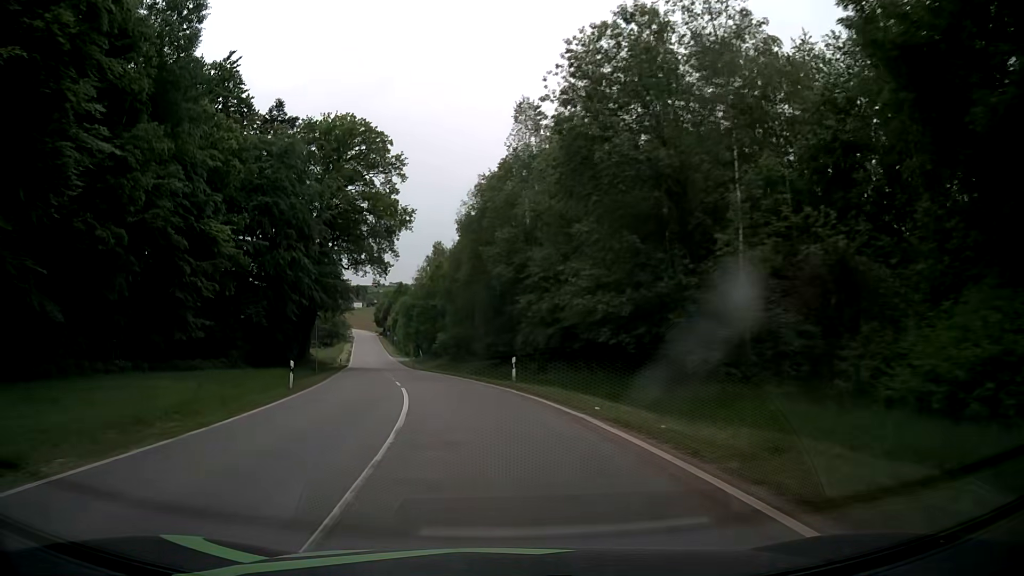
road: tertiary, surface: asphalt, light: Day
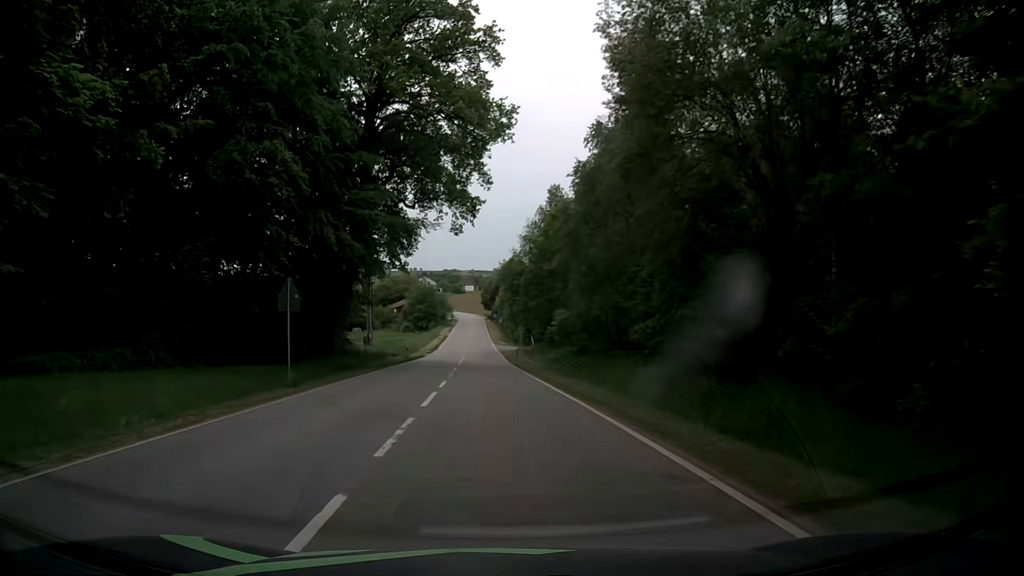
(-2.1, +24.9) m; -9°
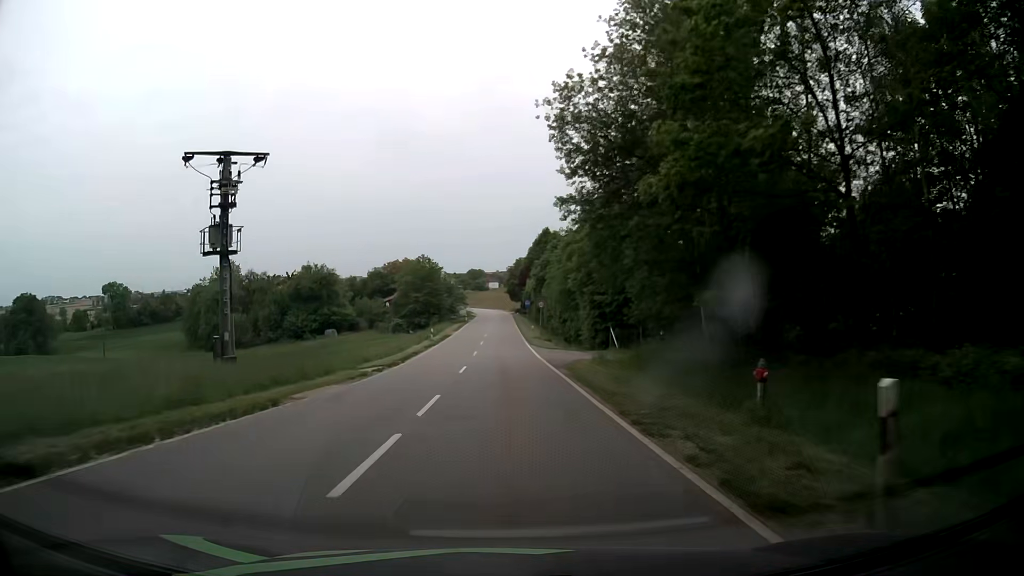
(-1.3, +44.6) m; -1°
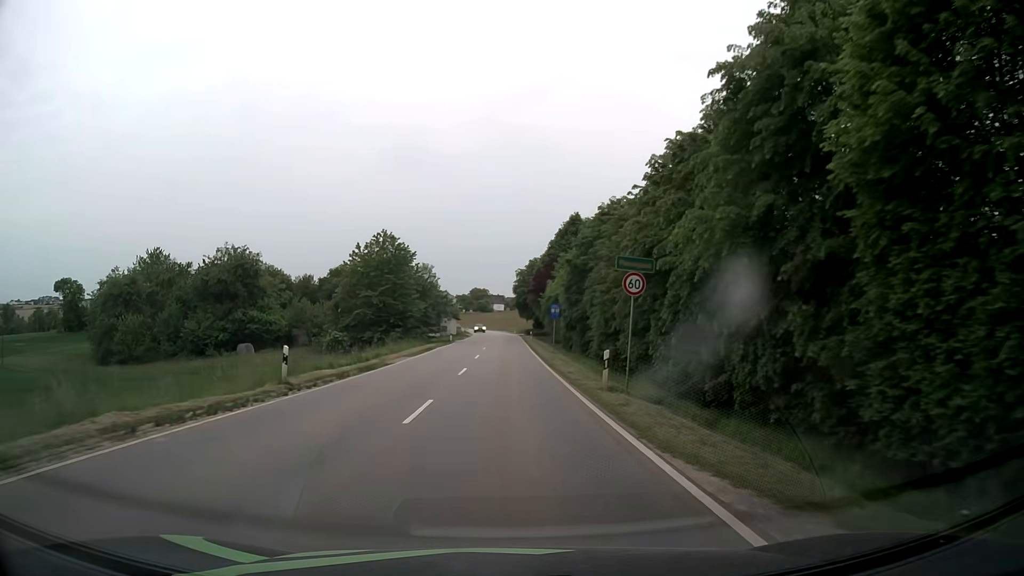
(-0.7, +37.3) m; -1°
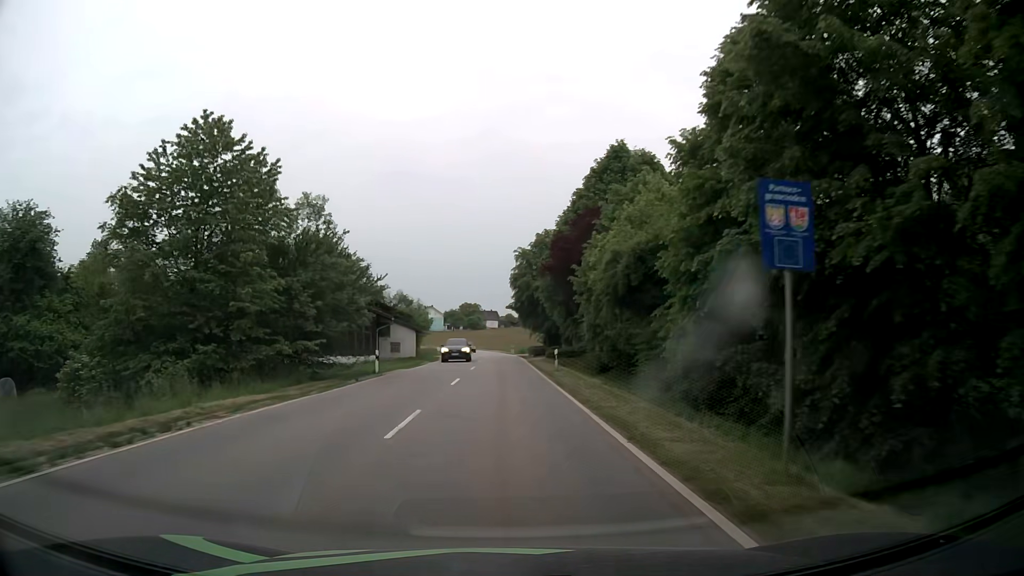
(+0.1, +37.2) m; +1°
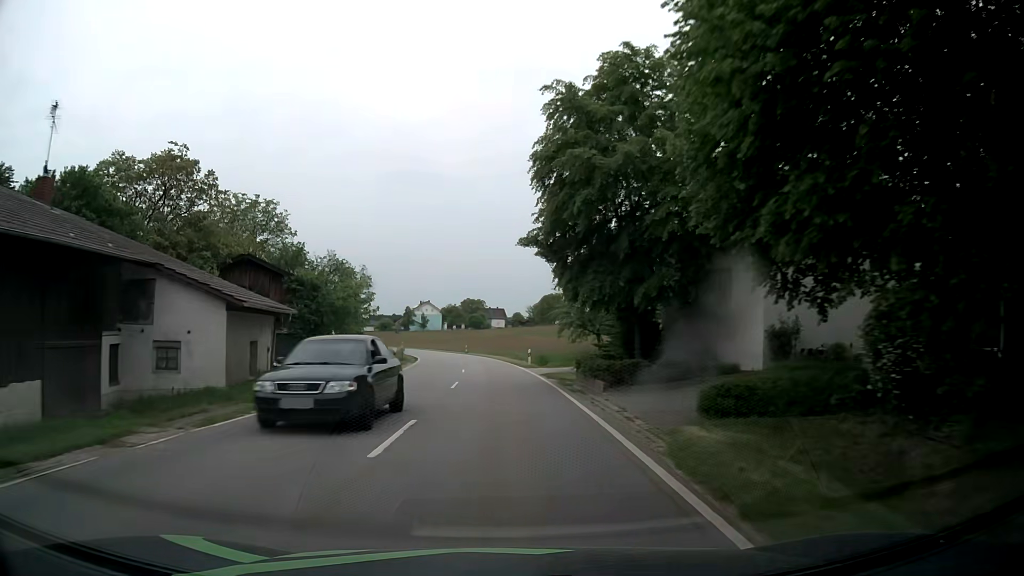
(-0.1, +37.8) m; -1°
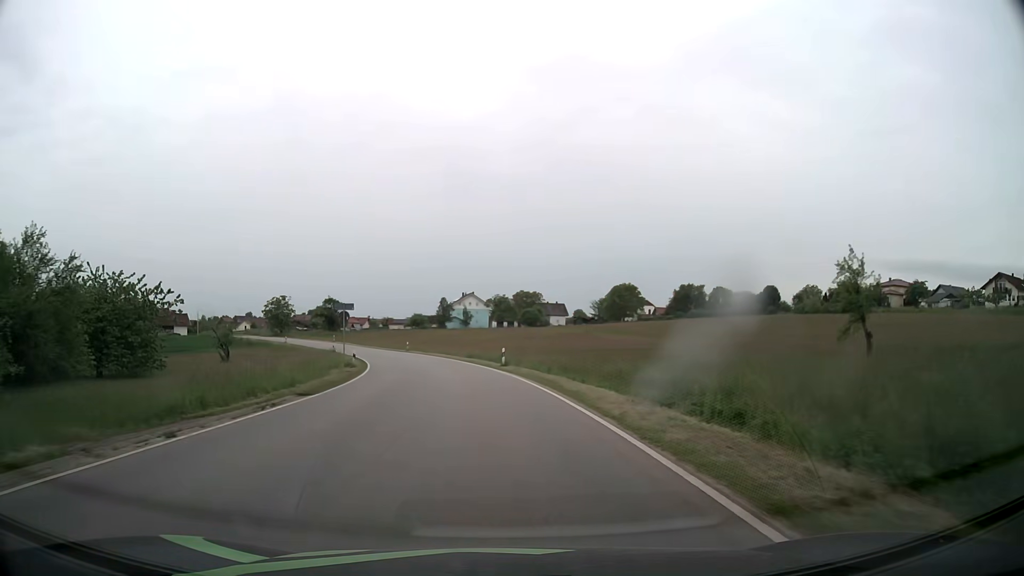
(-1.3, +46.4) m; -5°
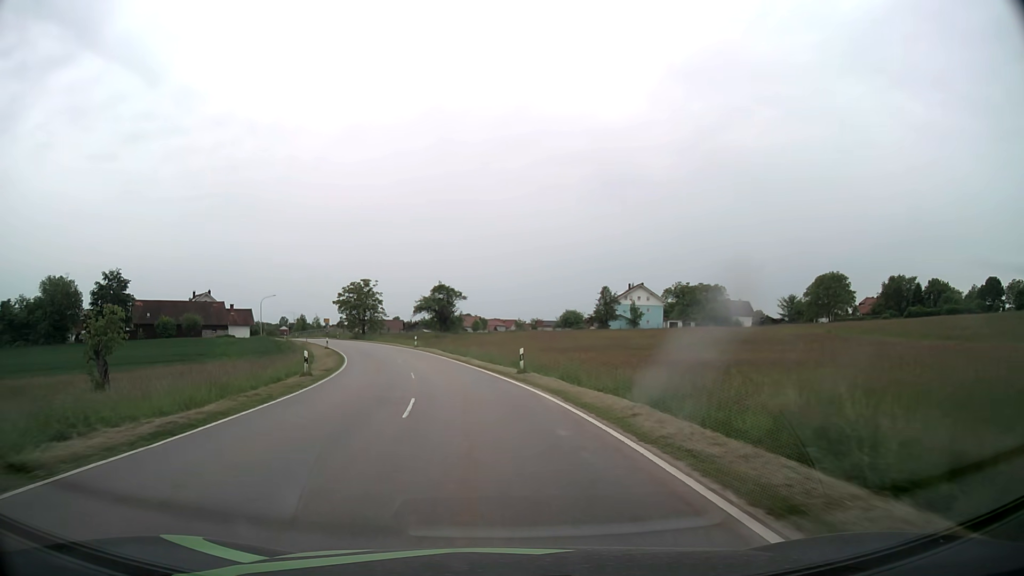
(-4.6, +45.9) m; -13°
(0, +10) (-1, +20) (-3, +30) (-5, +40) (-7, +49) (-10, +59) (-14, +68) (-18, +77) (-22, +86) (-26, +95) m
